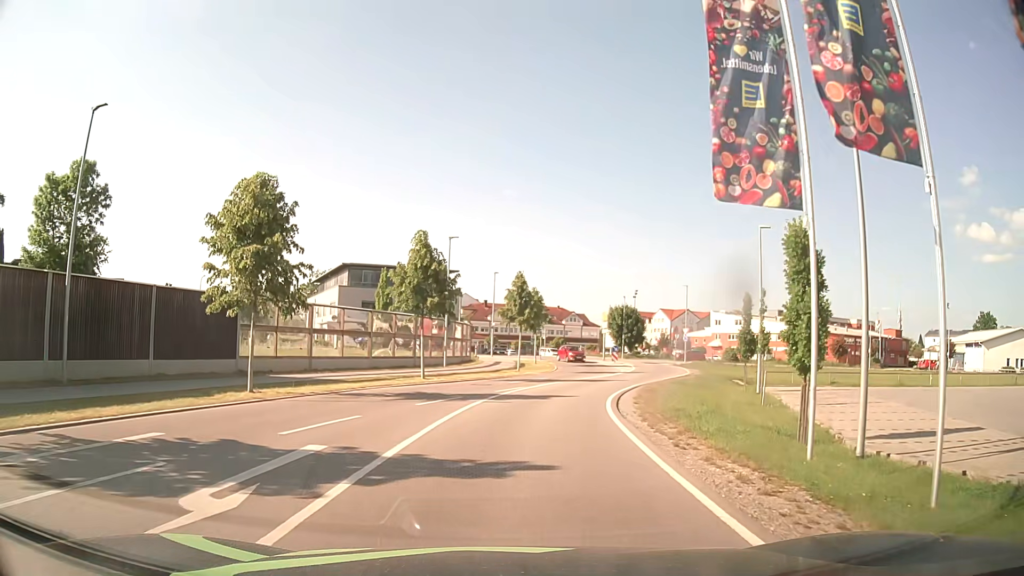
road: unclassified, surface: asphalt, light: Day
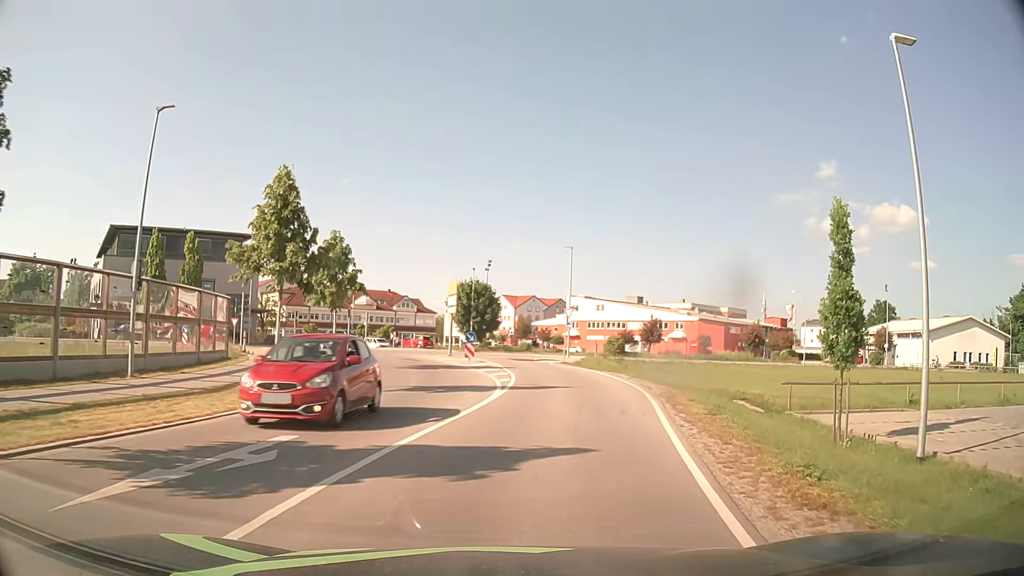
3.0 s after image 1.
(+2.2, +22.9) m; +14°
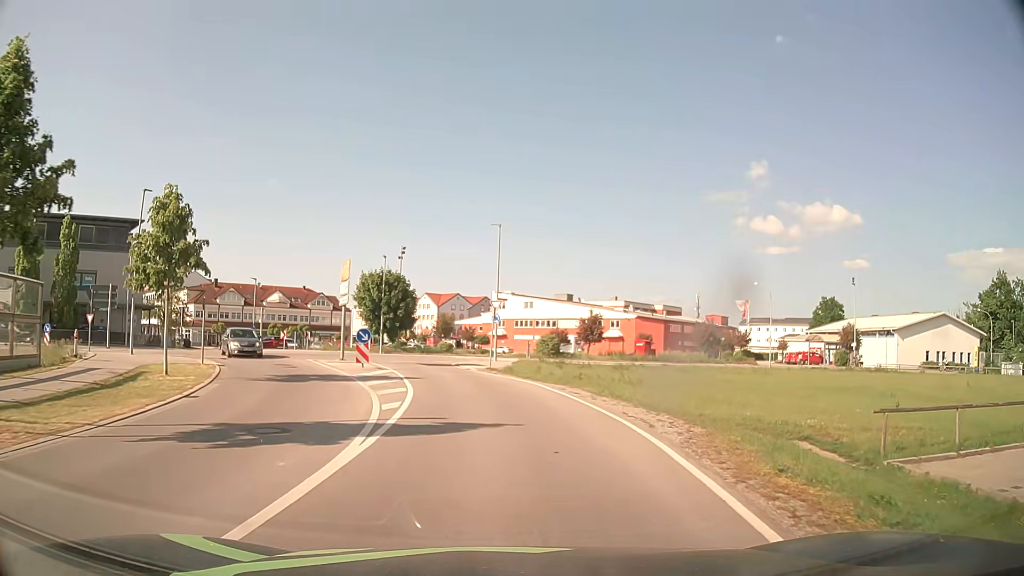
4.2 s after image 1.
(+0.6, +9.4) m; +7°
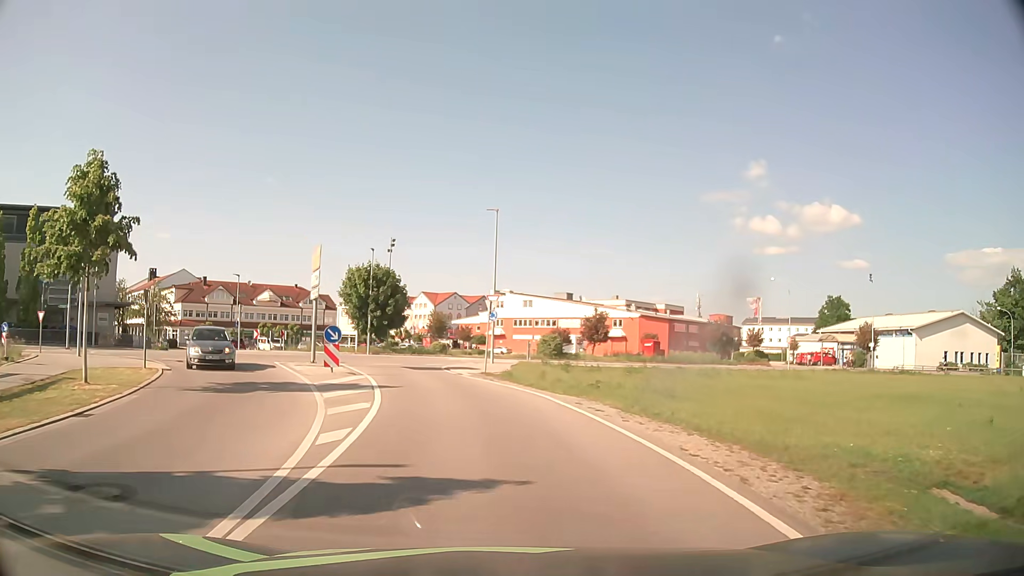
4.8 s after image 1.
(0.0, +4.5) m; 0°
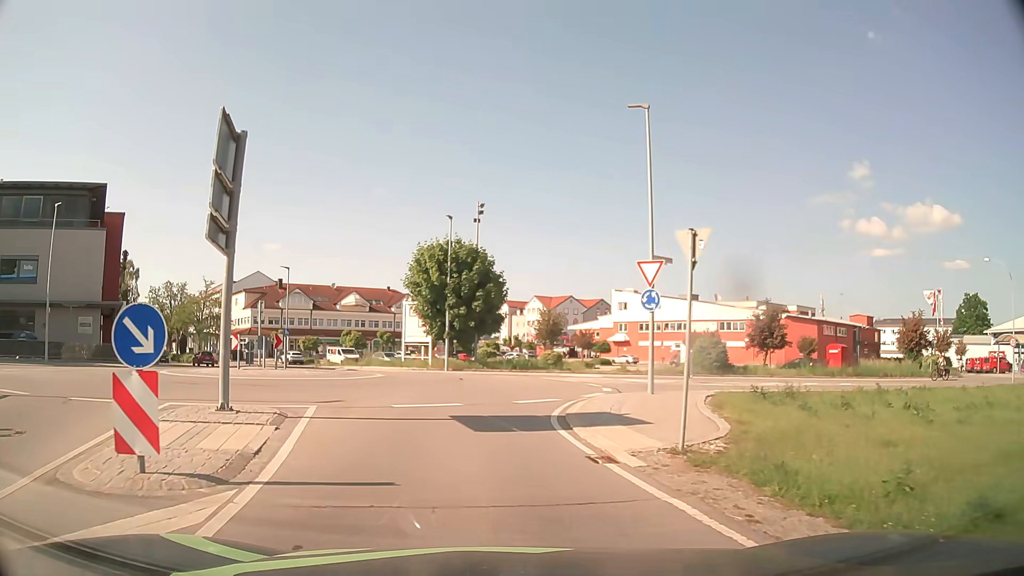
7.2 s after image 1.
(-1.2, +16.6) m; -9°
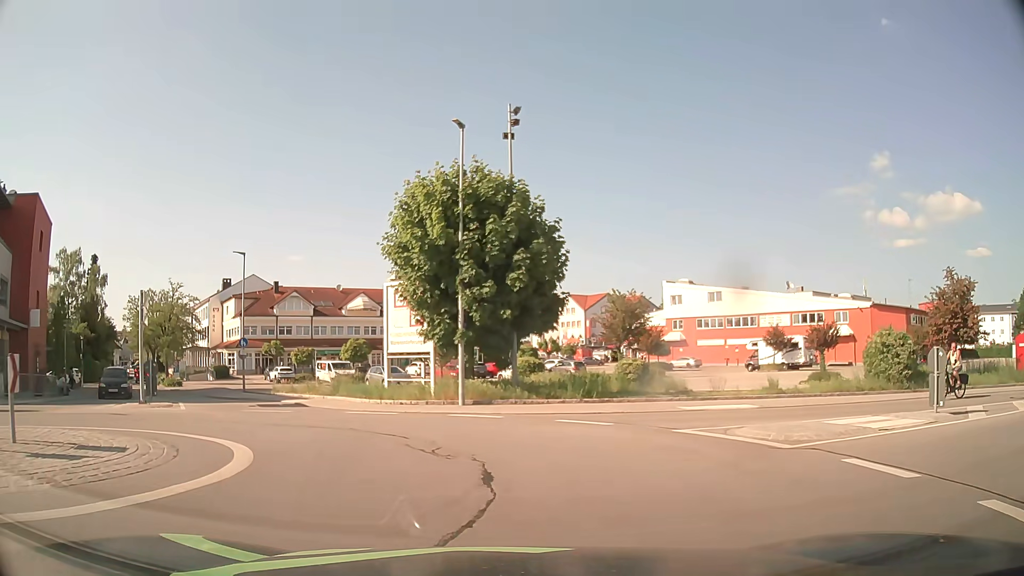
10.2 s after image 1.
(-1.1, +16.2) m; -1°
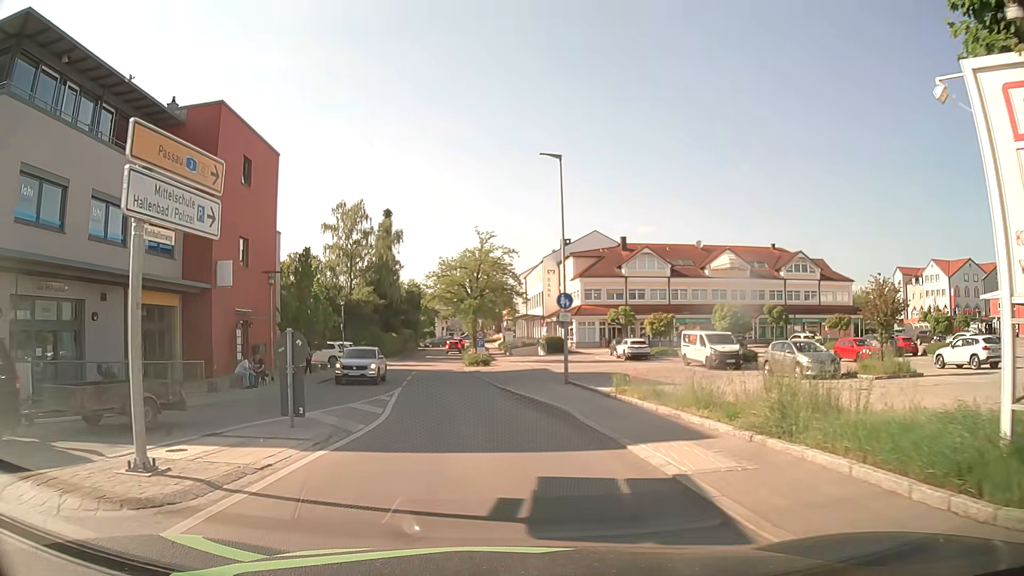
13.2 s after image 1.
(-4.8, +15.6) m; -31°
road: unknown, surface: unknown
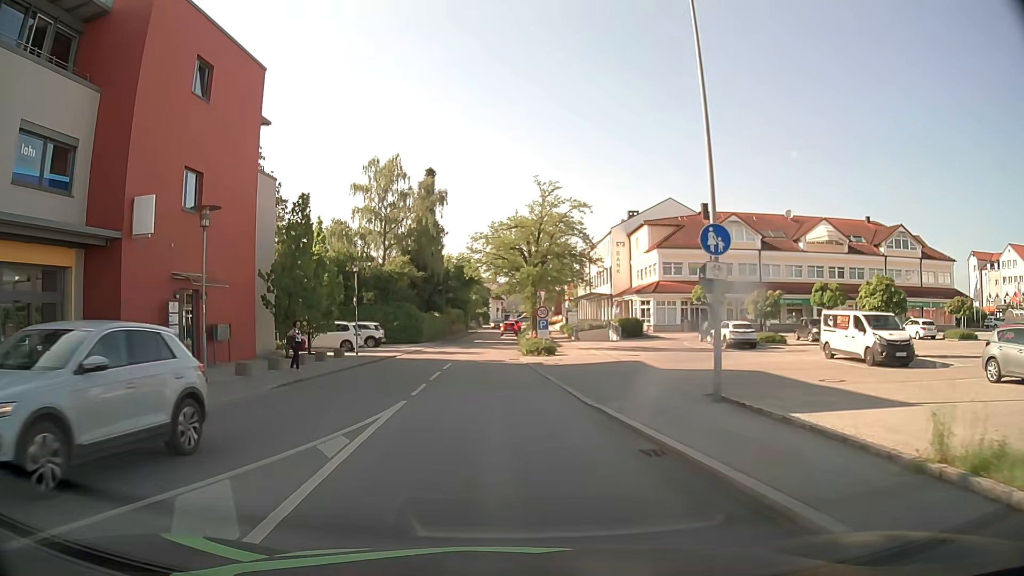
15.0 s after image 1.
(-0.6, +11.6) m; -5°
(0, +10) (-1, +20) (-1, +30) (-1, +40) (-1, +50) (0, +60) (0, +70) (0, +80) (+1, +90) (+1, +100) m
